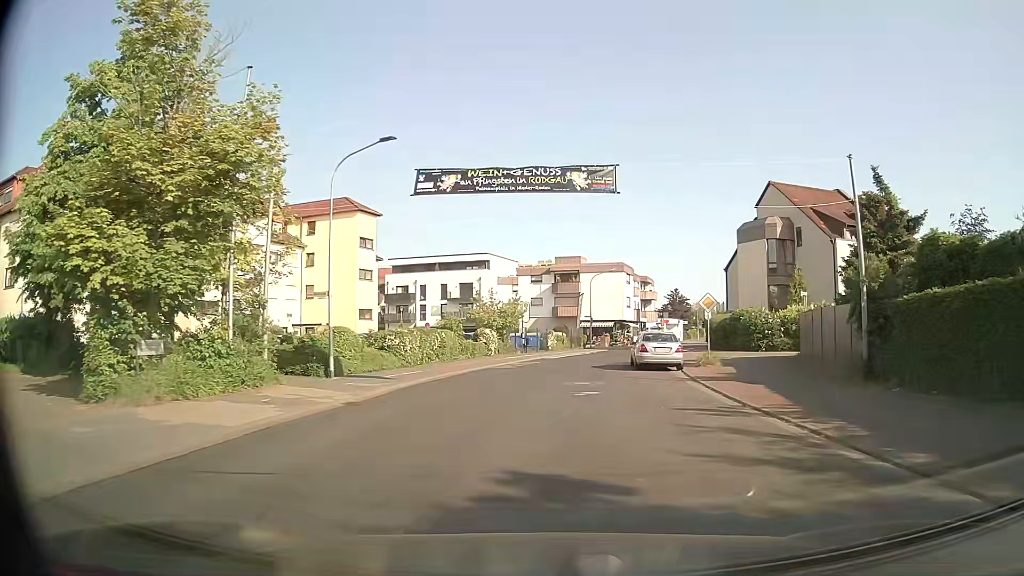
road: tertiary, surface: asphalt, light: Day
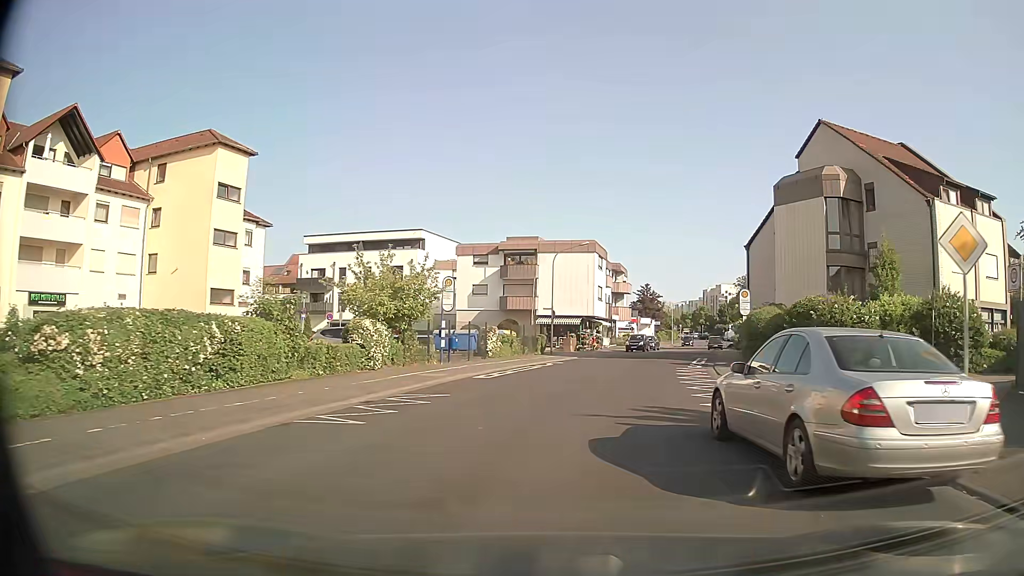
(+0.6, +19.7) m; +3°
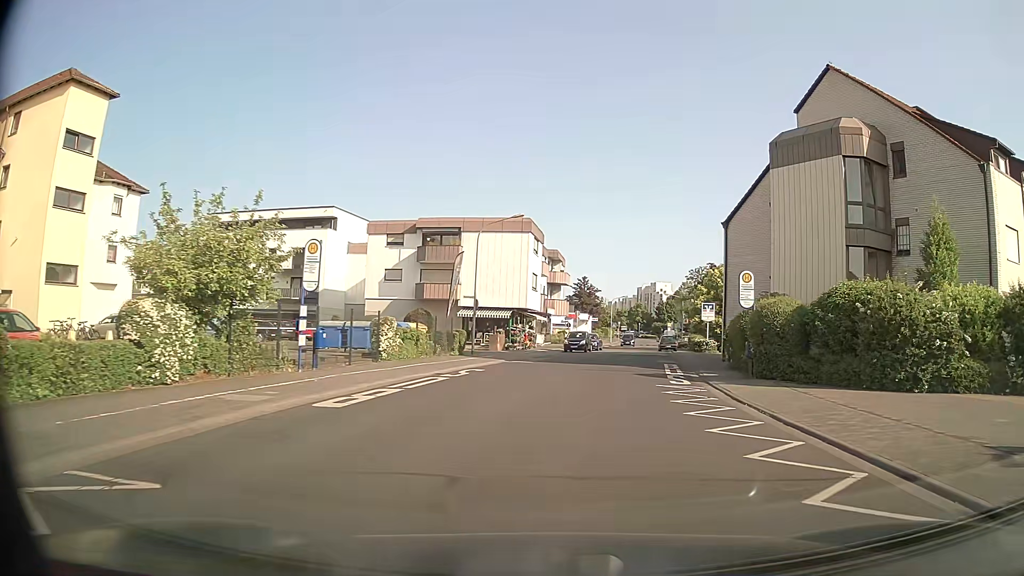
(+0.6, +9.9) m; +6°
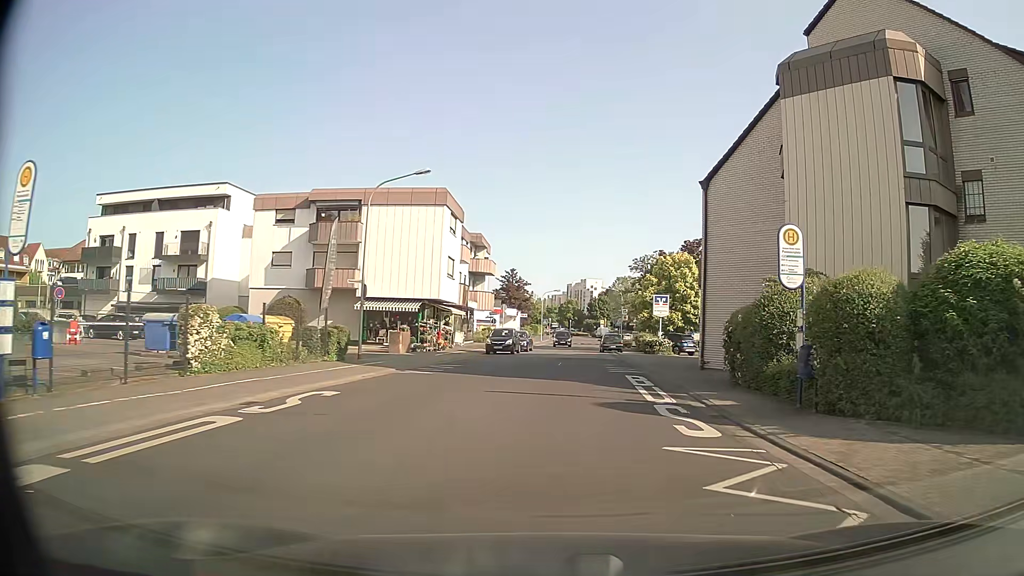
(+0.6, +9.8) m; +6°
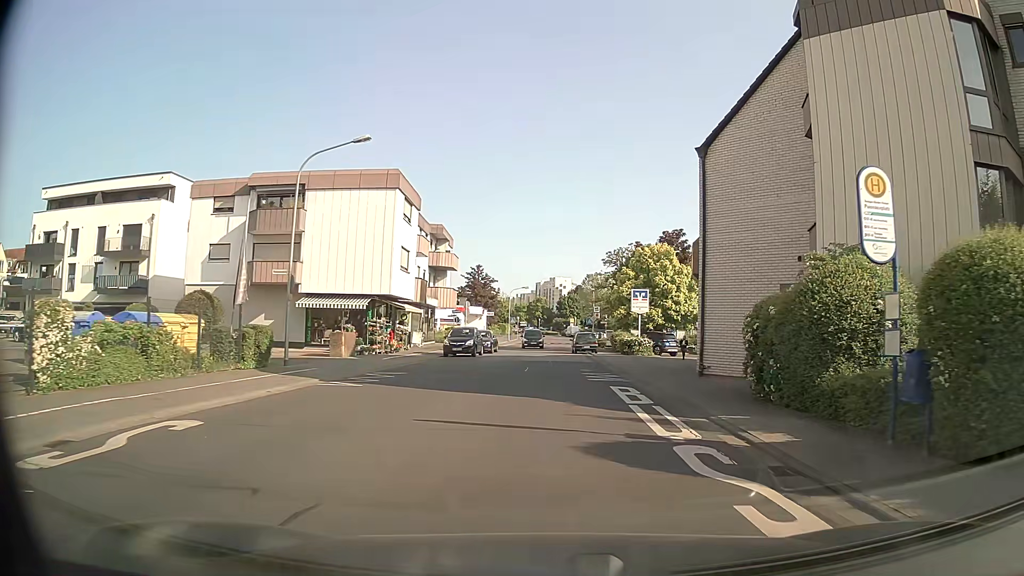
(+0.1, +4.8) m; +2°
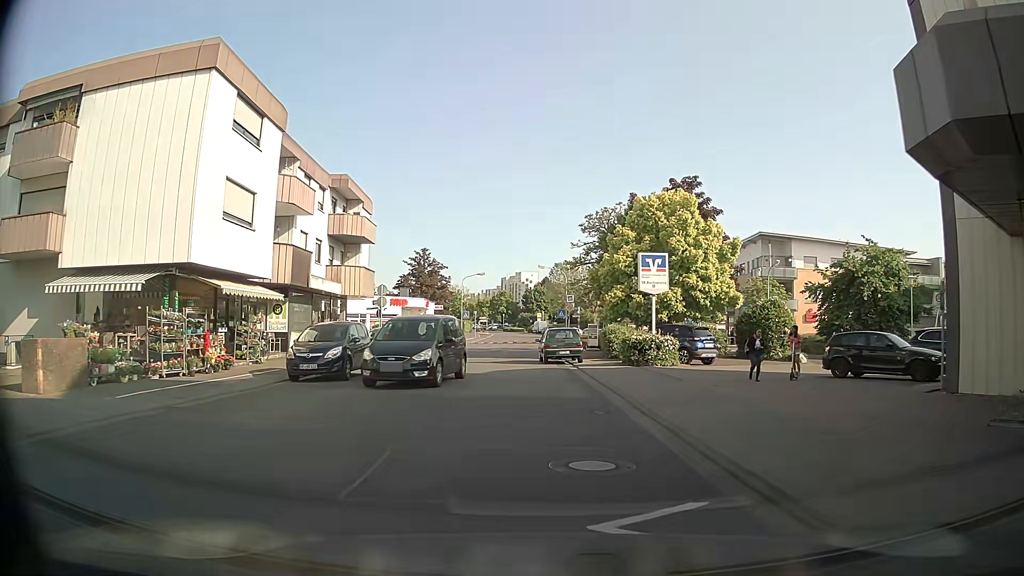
(+0.8, +17.9) m; +4°
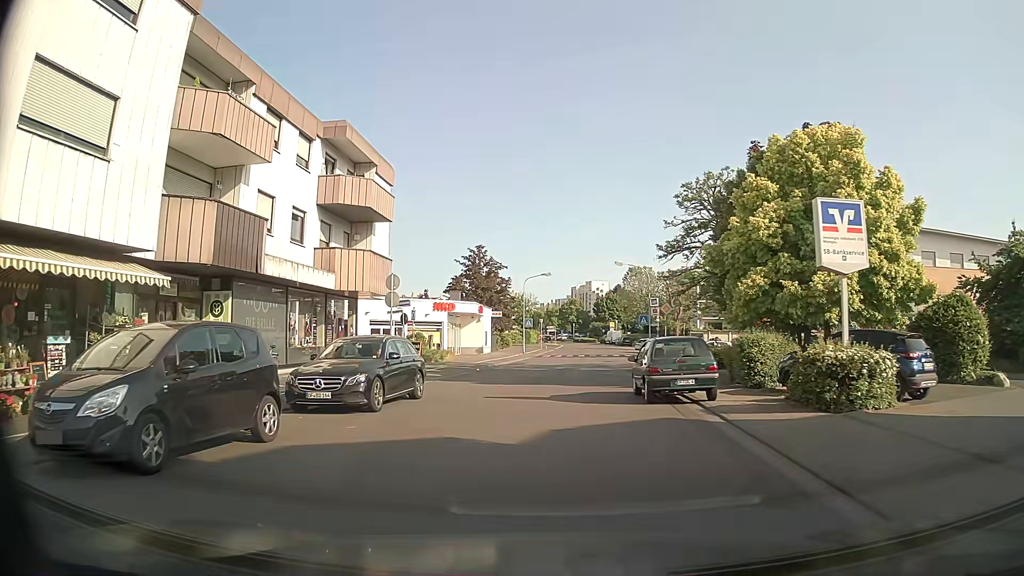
(-0.6, +12.0) m; -7°
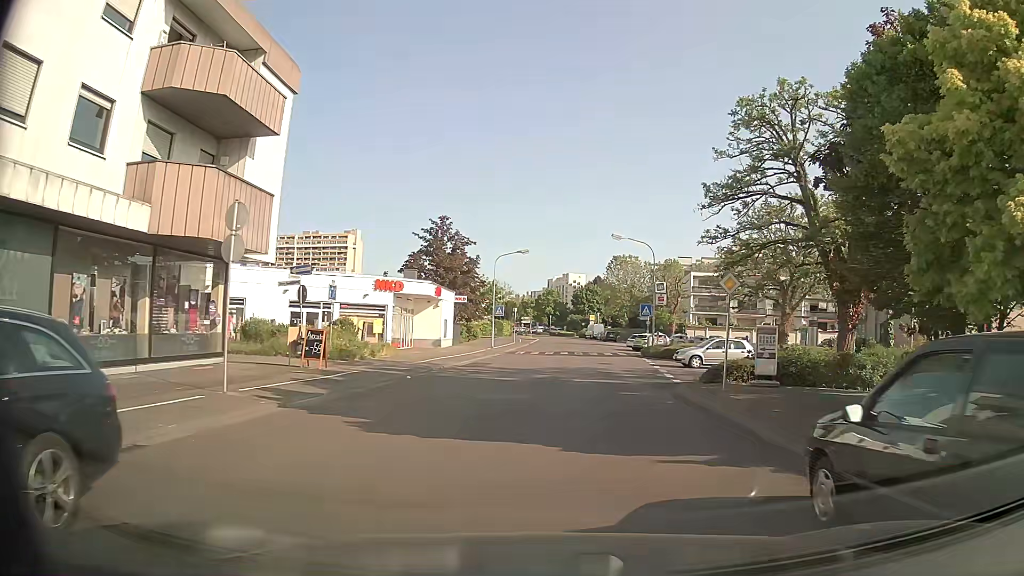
(+0.1, +12.3) m; +3°
(0, +10) (+1, +20) (+2, +30) (+3, +40) (+4, +50) (+4, +60) (+5, +70) (+5, +80) (+5, +90) (+5, +100) m
